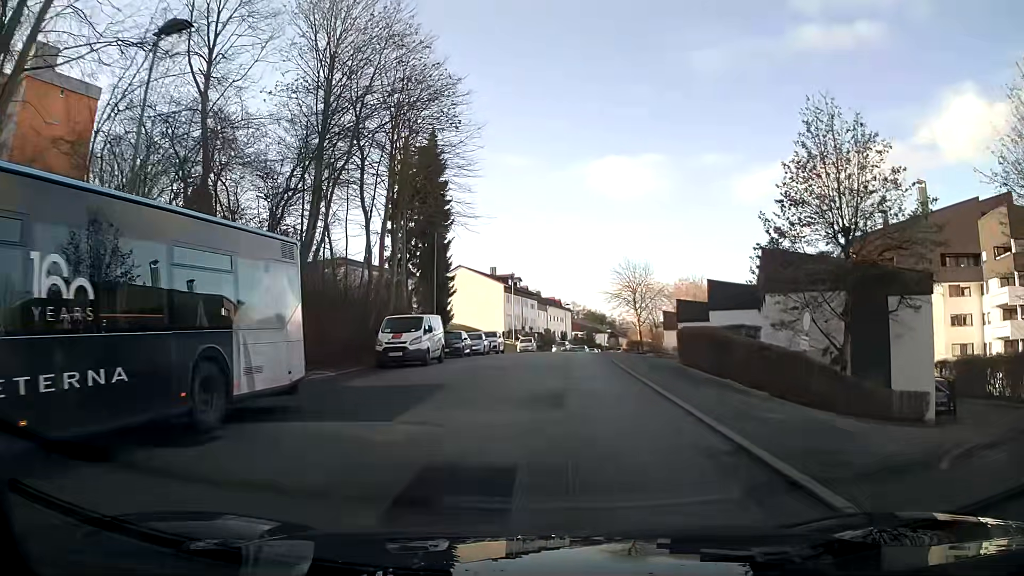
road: residential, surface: asphalt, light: Day
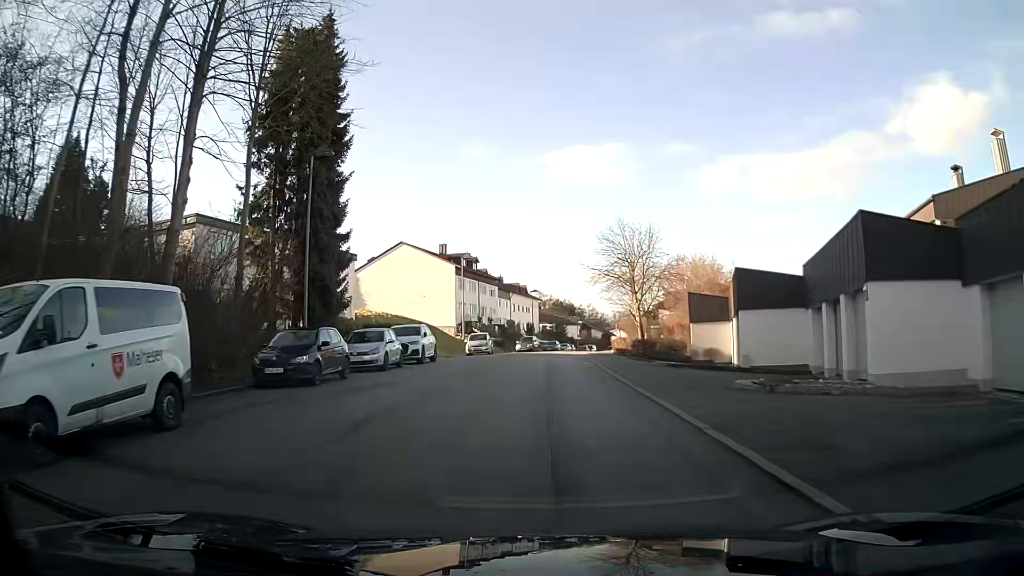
(+0.7, +19.6) m; +3°
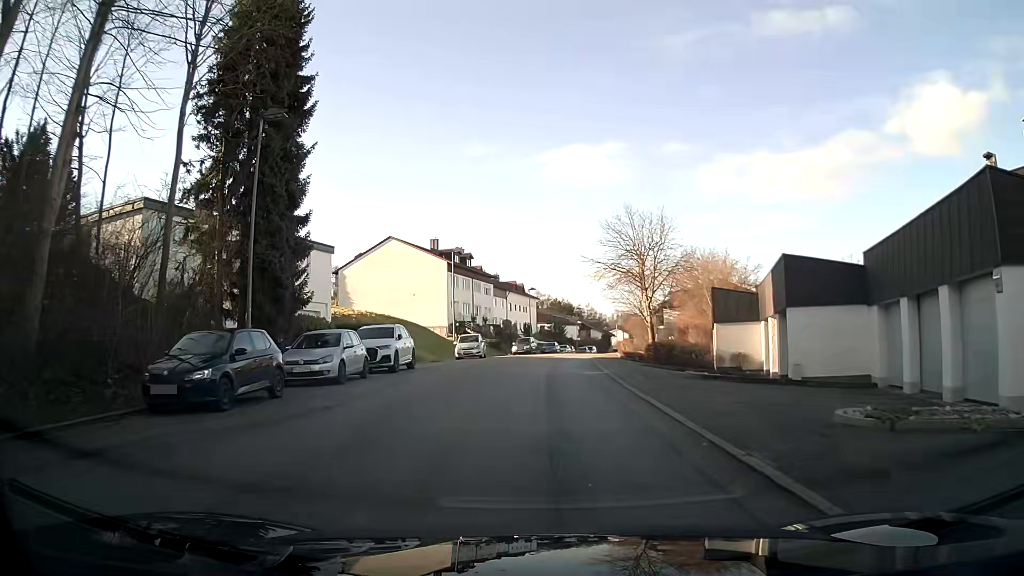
(0.0, +5.1) m; 0°
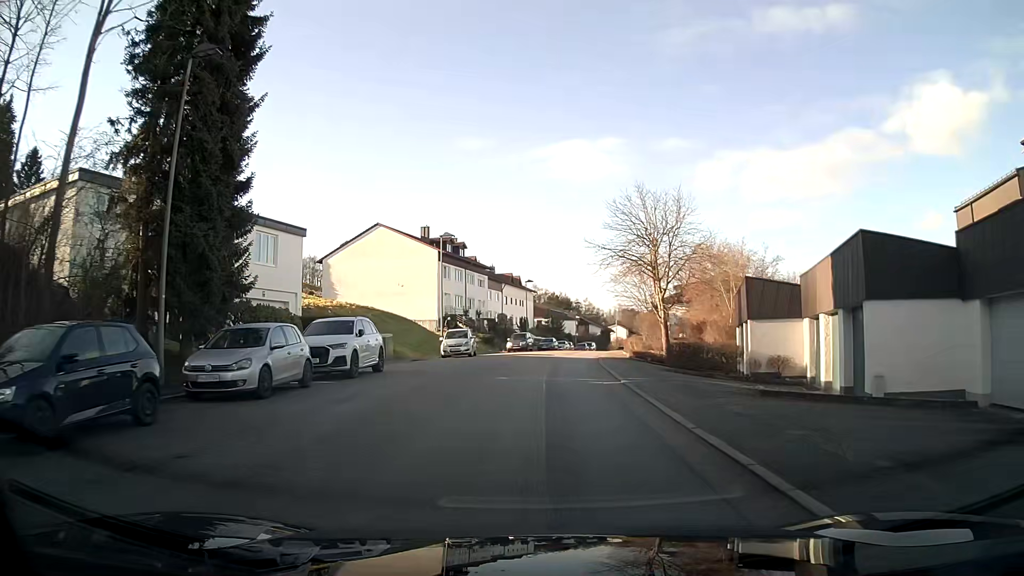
(0.0, +5.1) m; 0°
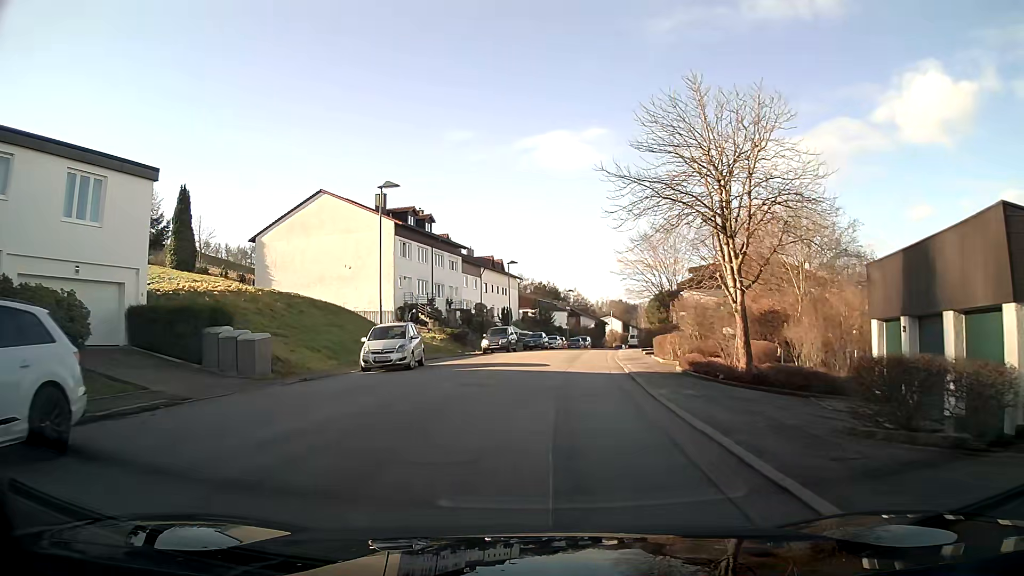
(+0.2, +15.1) m; +2°
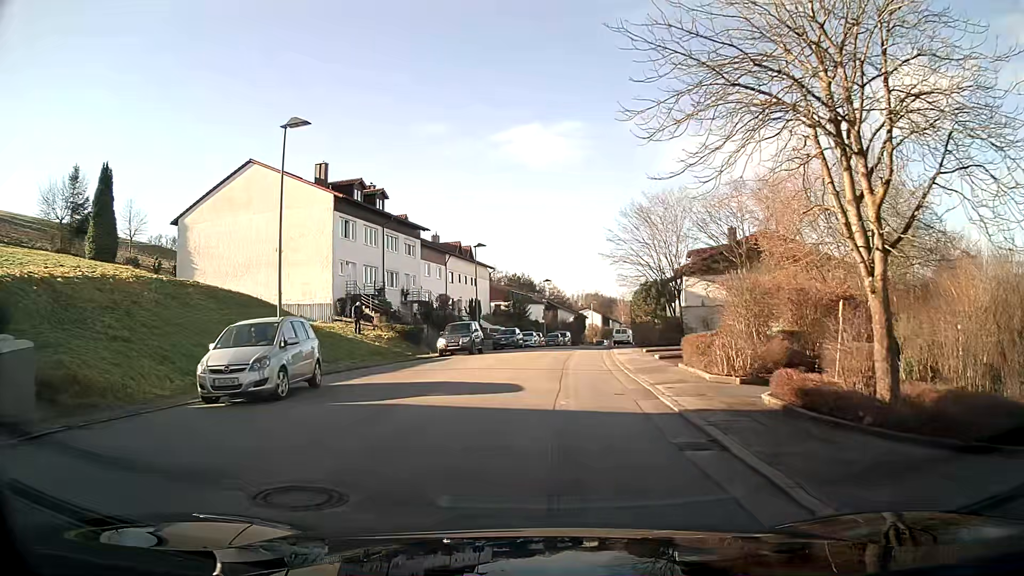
(+0.2, +9.9) m; +2°
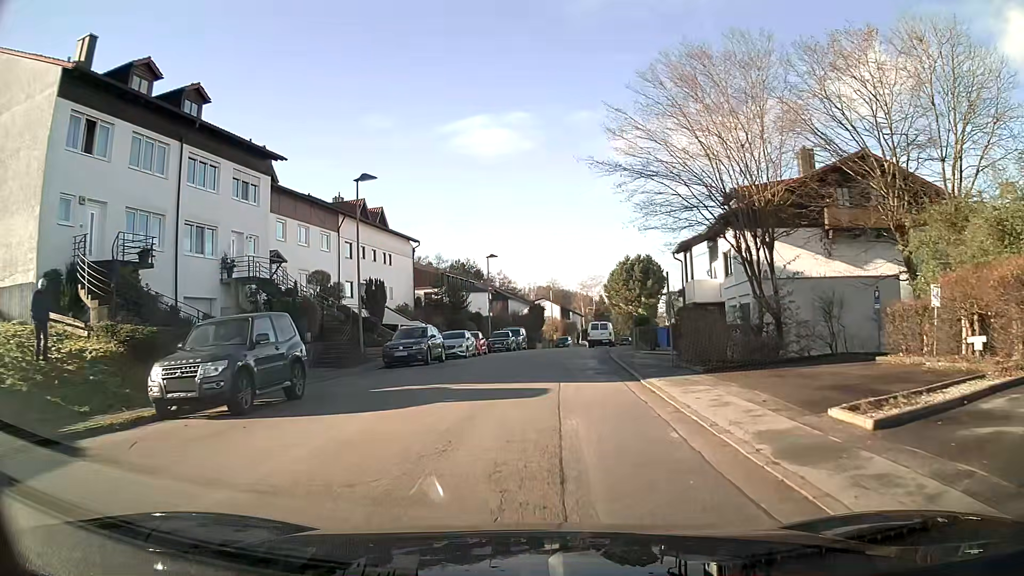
(+0.8, +24.3) m; +4°
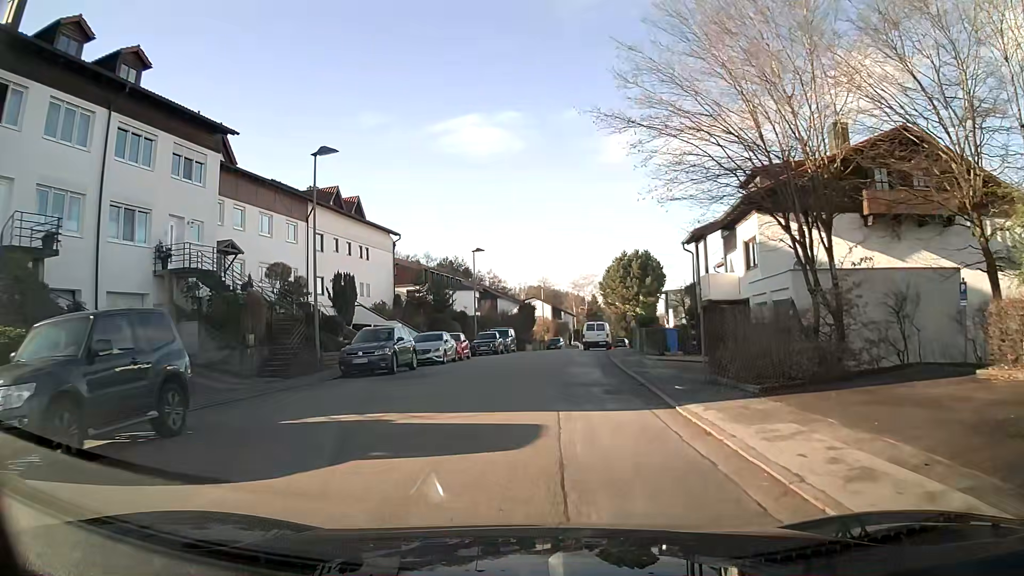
(0.0, +4.9) m; +1°
(0, +10) (0, +20) (0, +30) (+1, +40) (+1, +50) (+2, +60) (+4, +70) (+6, +80) (+8, +89) (+10, +99) m
